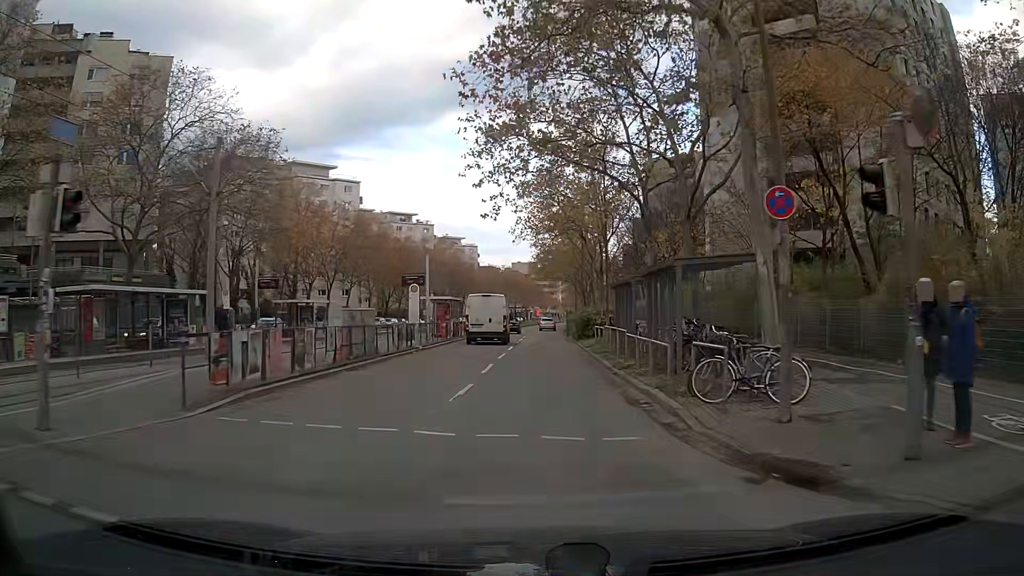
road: tertiary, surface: asphalt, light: Day
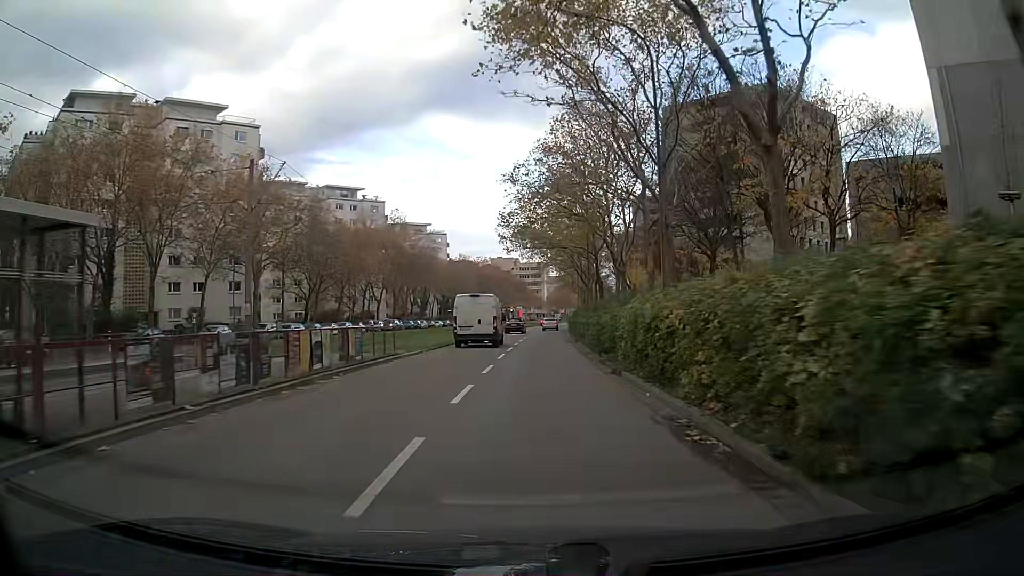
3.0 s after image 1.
(+0.4, +37.1) m; +1°
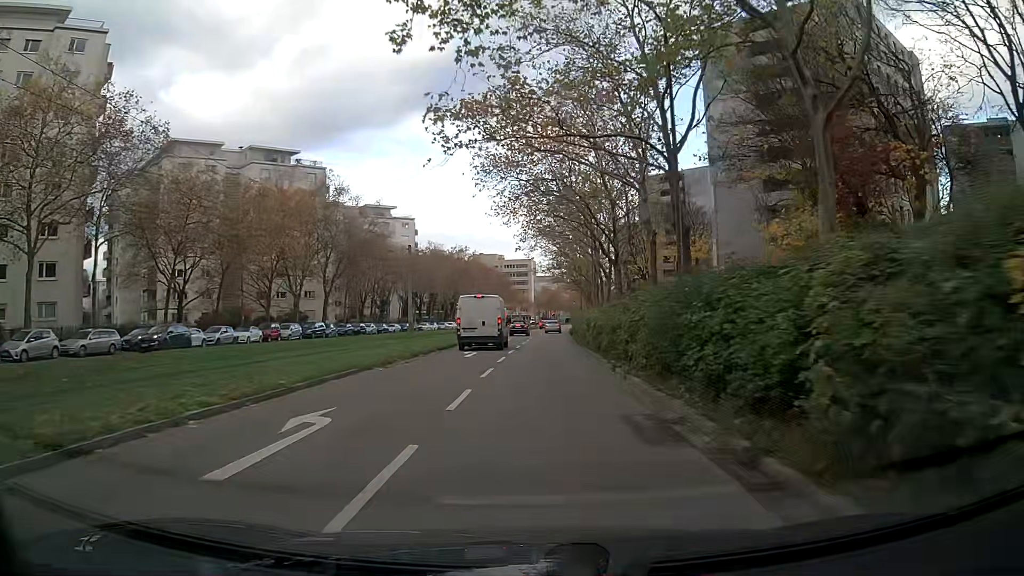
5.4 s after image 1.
(+0.3, +30.6) m; +1°
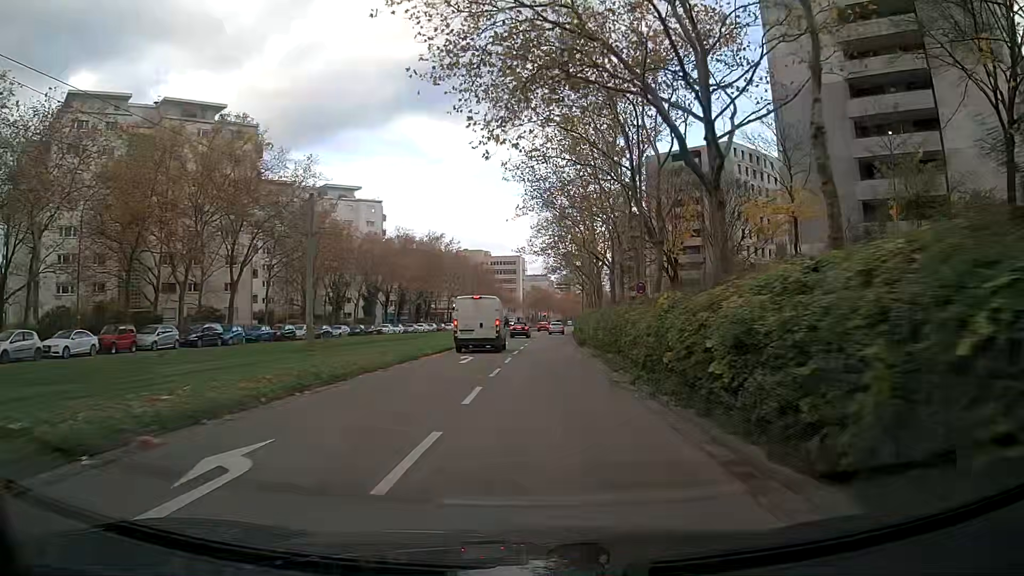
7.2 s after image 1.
(+0.3, +22.8) m; +1°
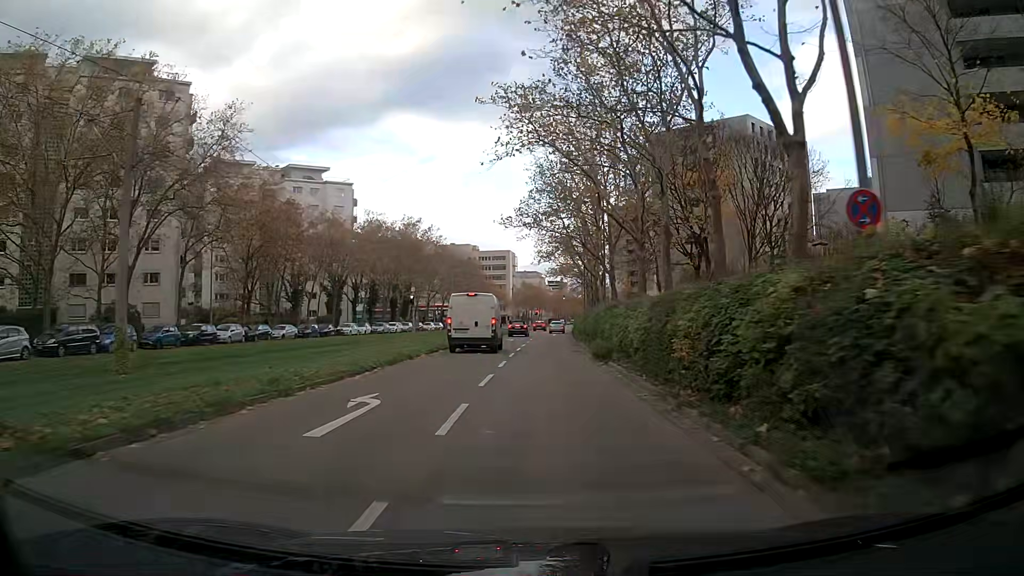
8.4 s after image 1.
(0.0, +15.1) m; +1°
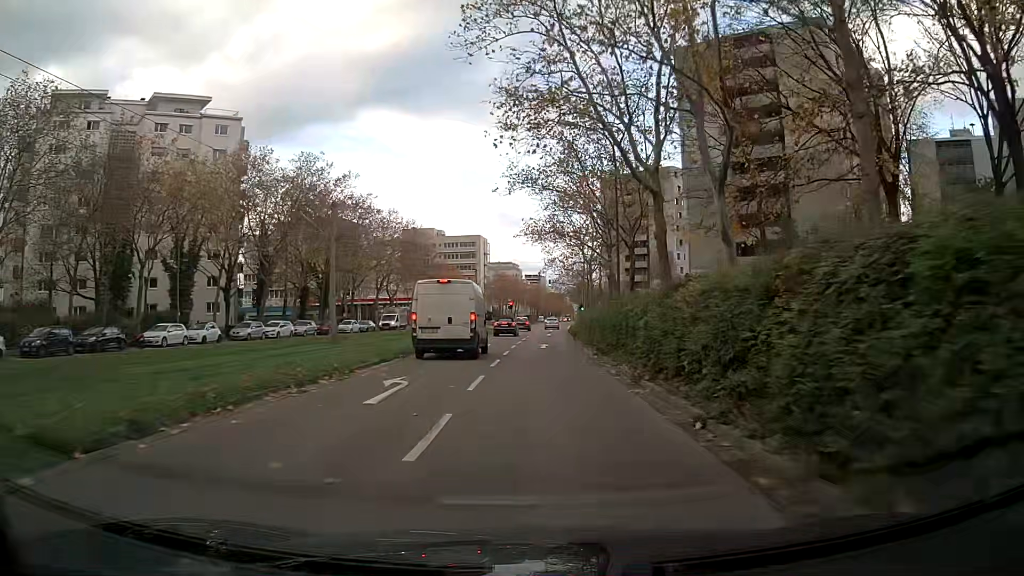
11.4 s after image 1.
(+0.5, +37.4) m; +1°
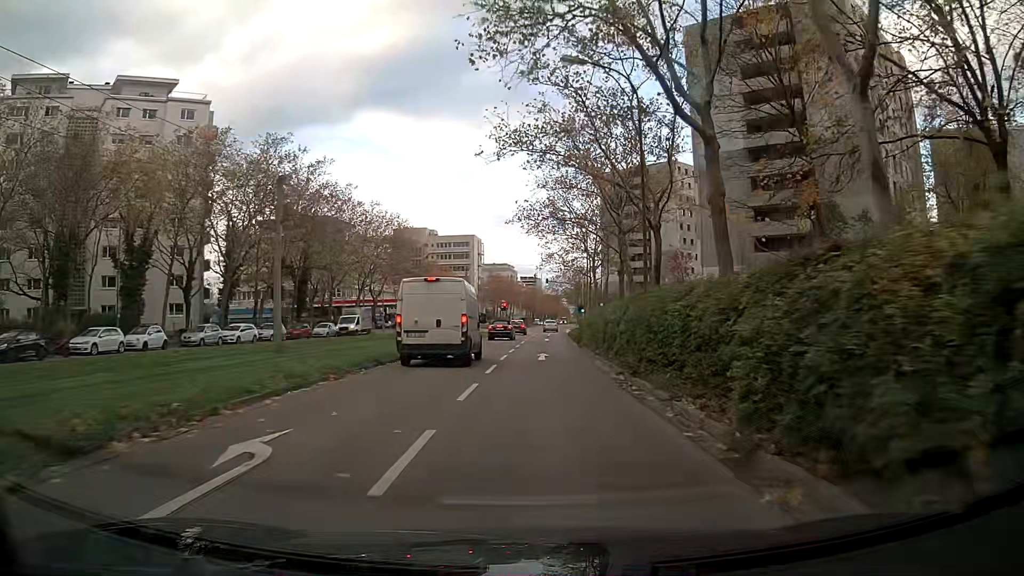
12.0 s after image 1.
(0.0, +7.4) m; 0°
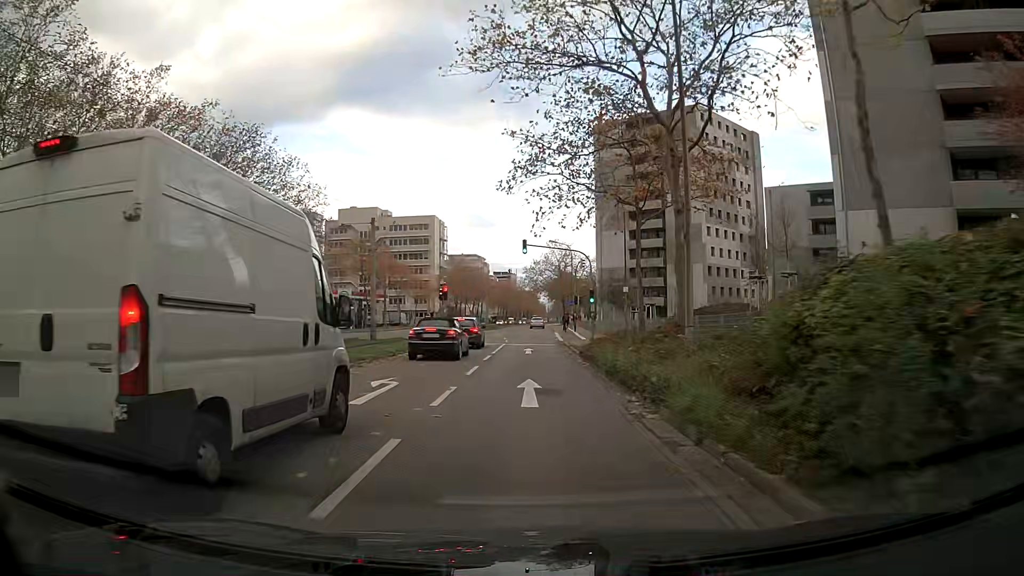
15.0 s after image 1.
(+0.9, +36.5) m; +3°
(0, +10) (0, +20) (0, +30) (0, +40) (0, +50) (0, +60) (0, +70) (0, +80) (0, +90) (-1, +100) m
